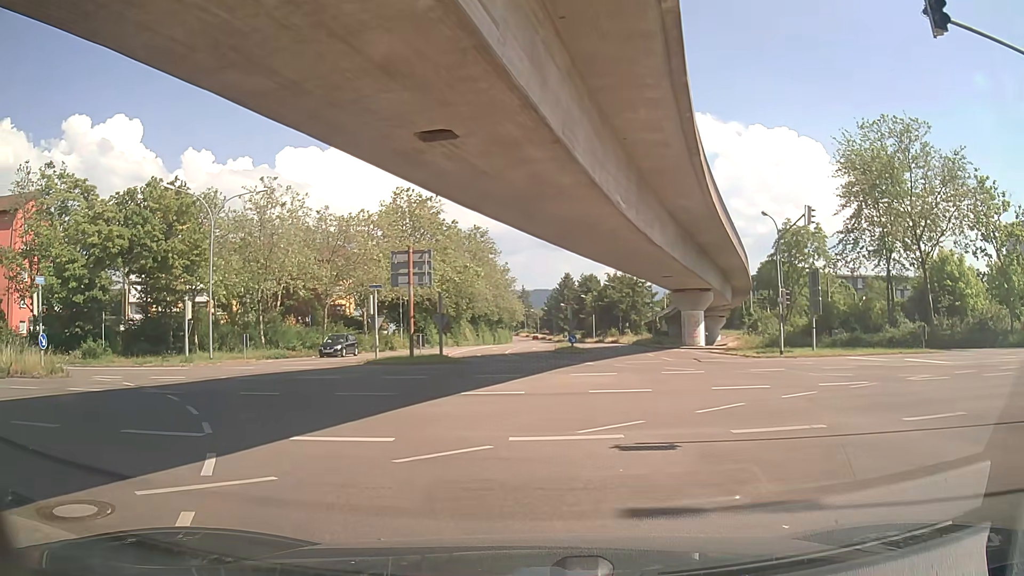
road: tertiary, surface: asphalt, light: Day
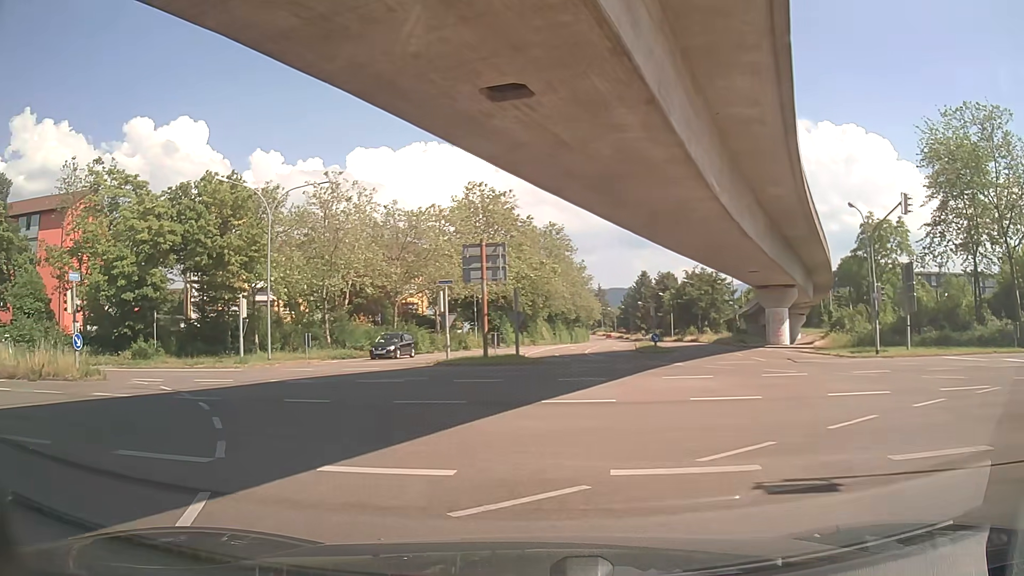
(-0.2, +2.5) m; -8°
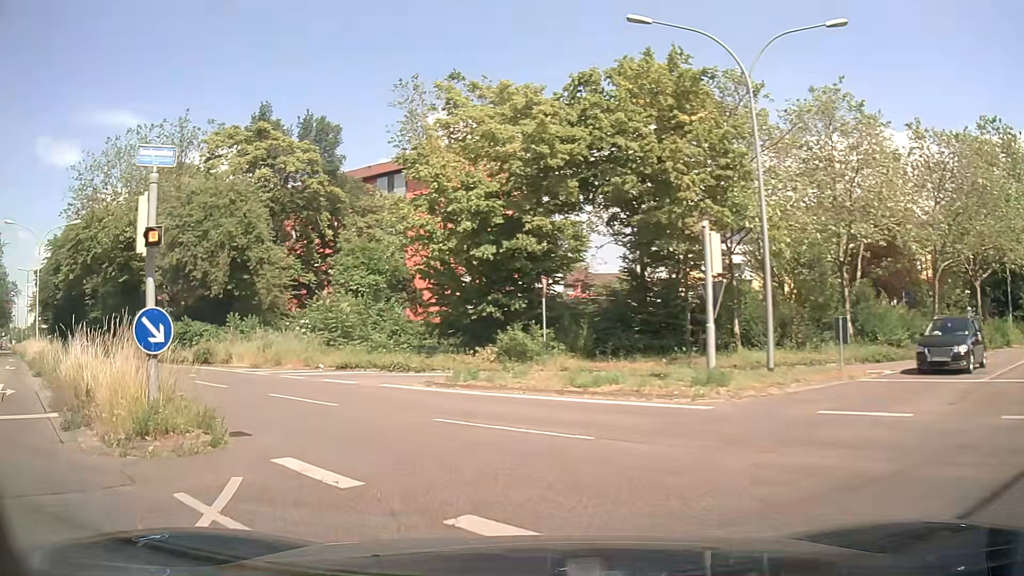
(-7.5, +17.9) m; -41°
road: secondary
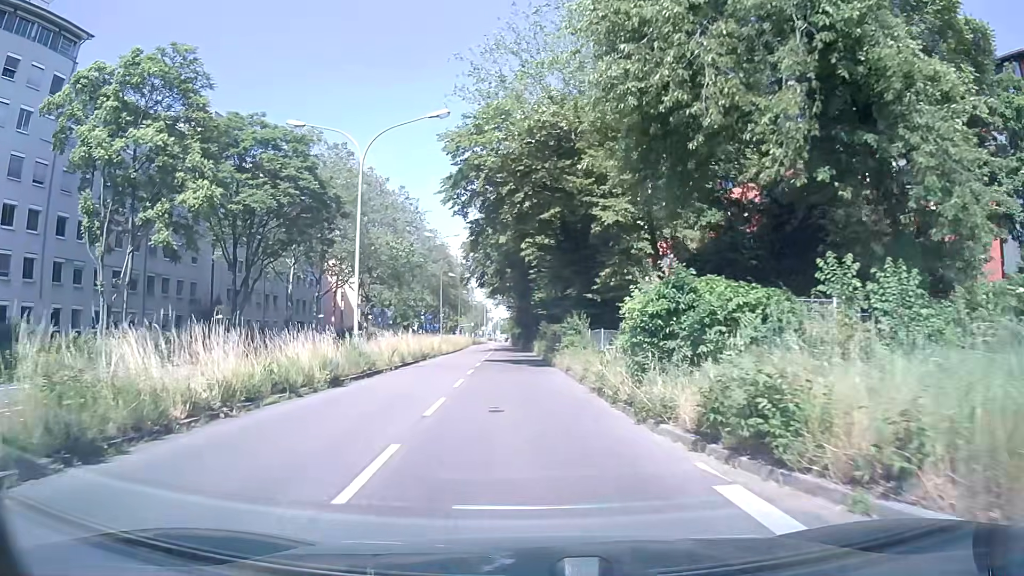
(-10.9, +22.7) m; -44°
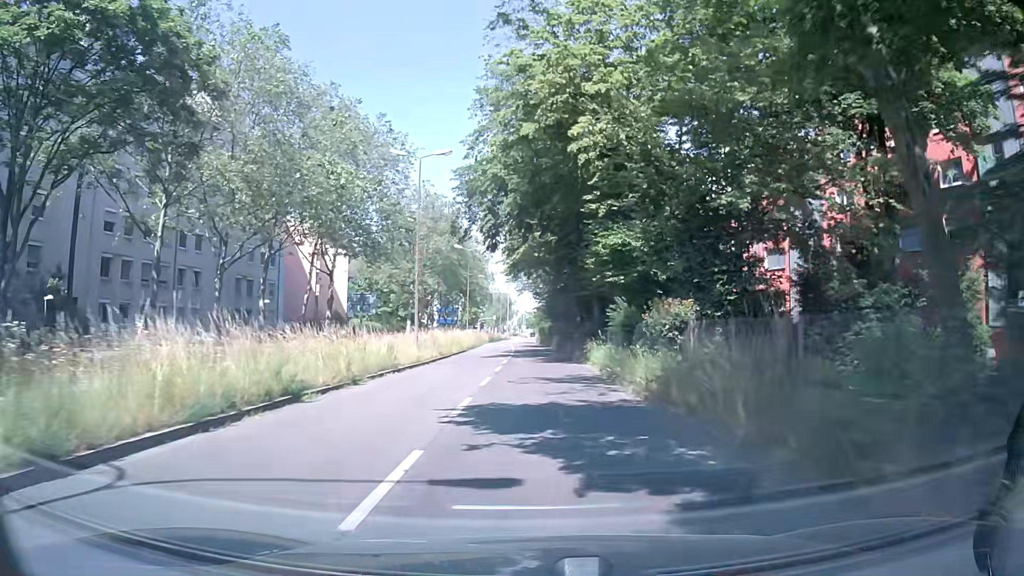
(-0.9, +25.4) m; -2°
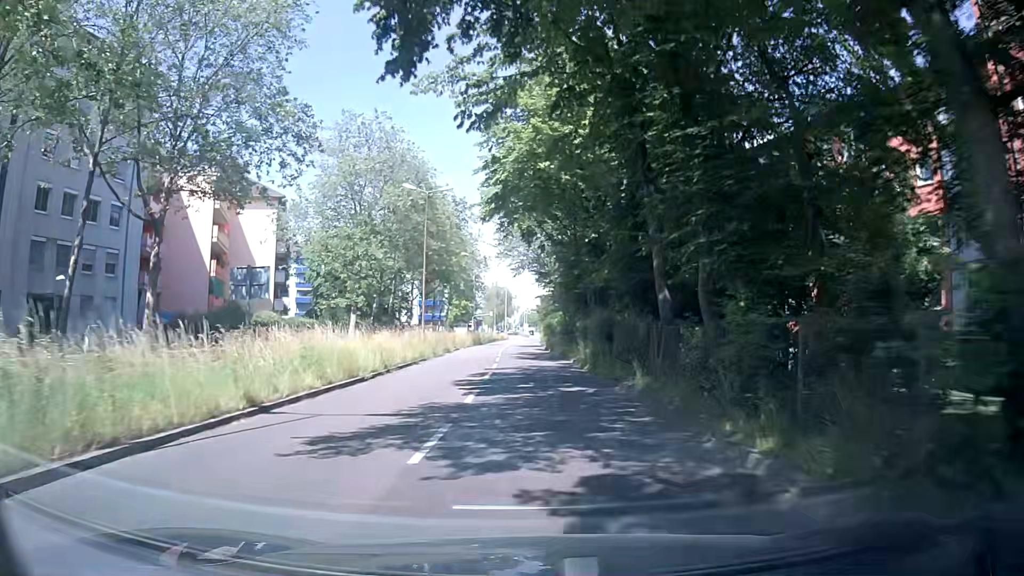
(+0.1, +27.7) m; 0°
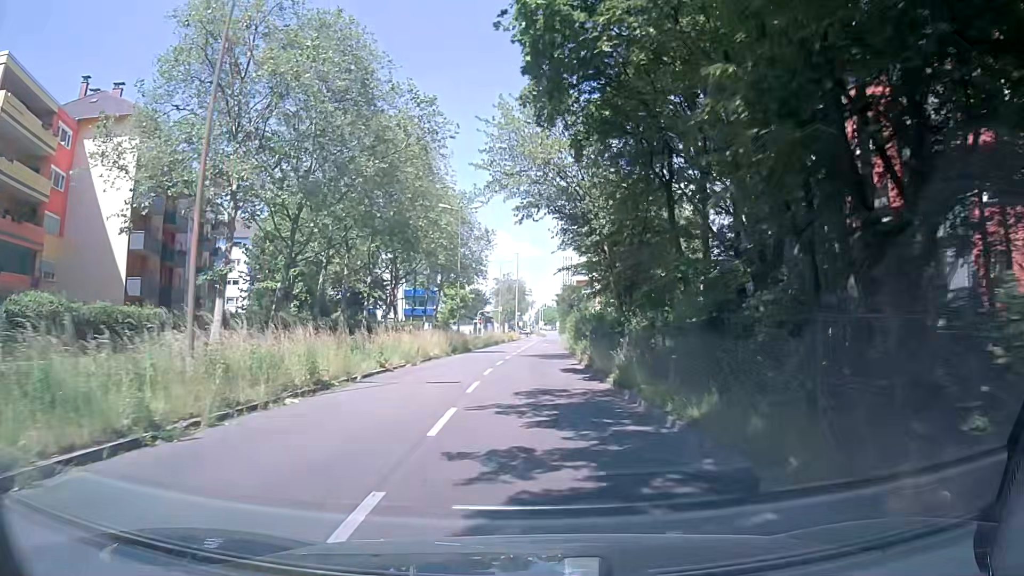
(-0.4, +28.3) m; -1°
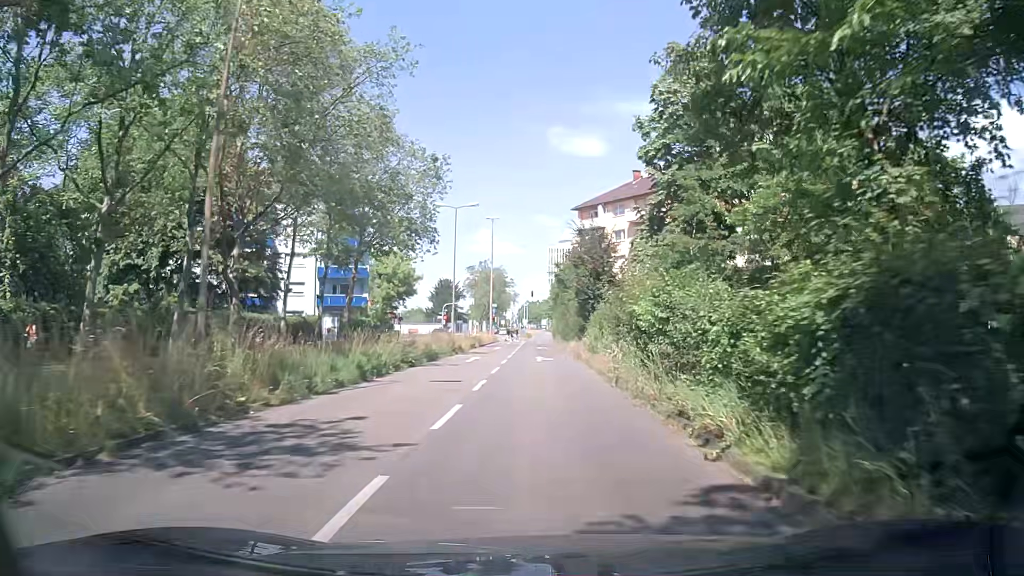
(-0.3, +35.2) m; +1°
